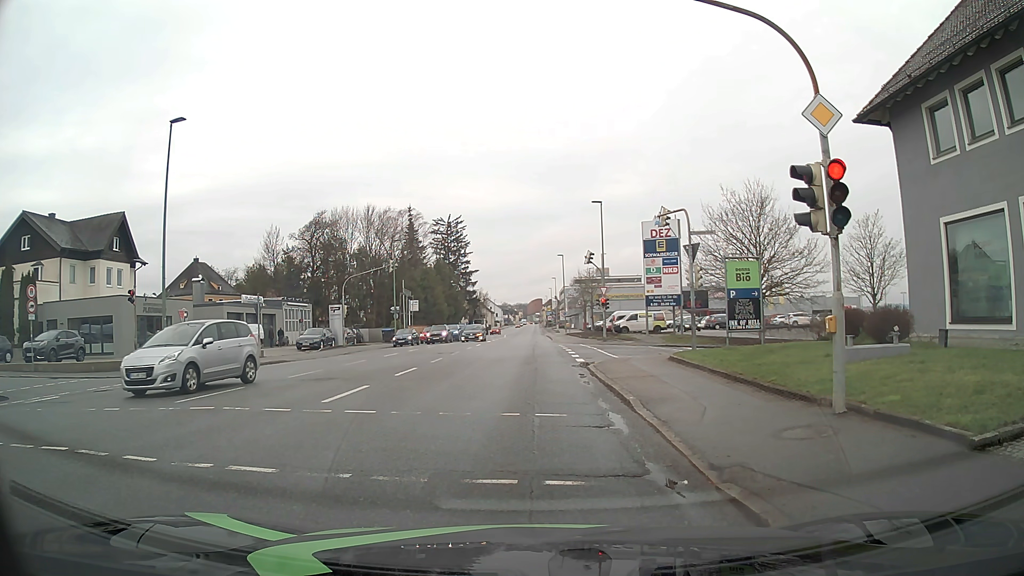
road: tertiary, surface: asphalt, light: Day
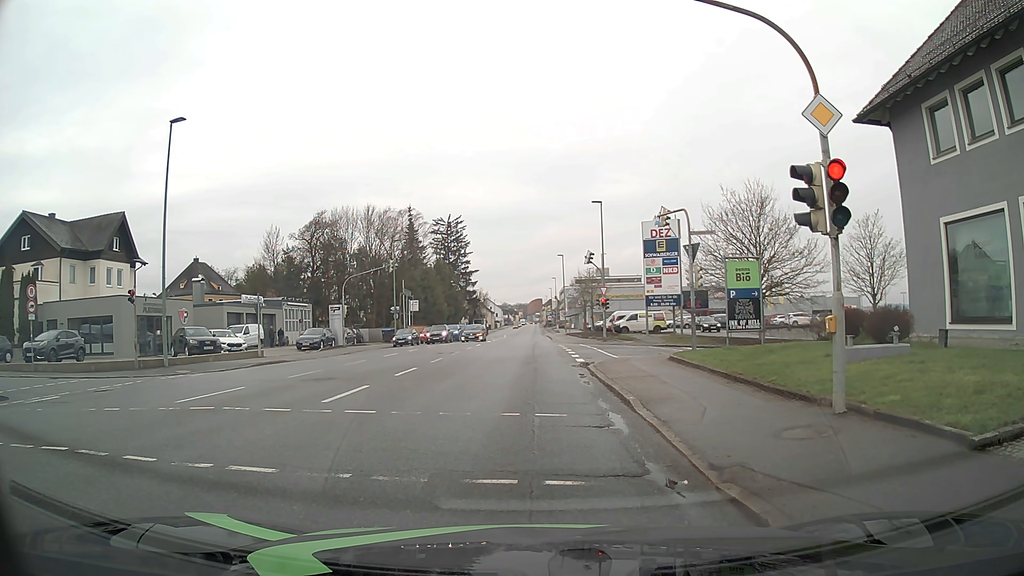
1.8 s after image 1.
(0.0, 0.0) m; 0°
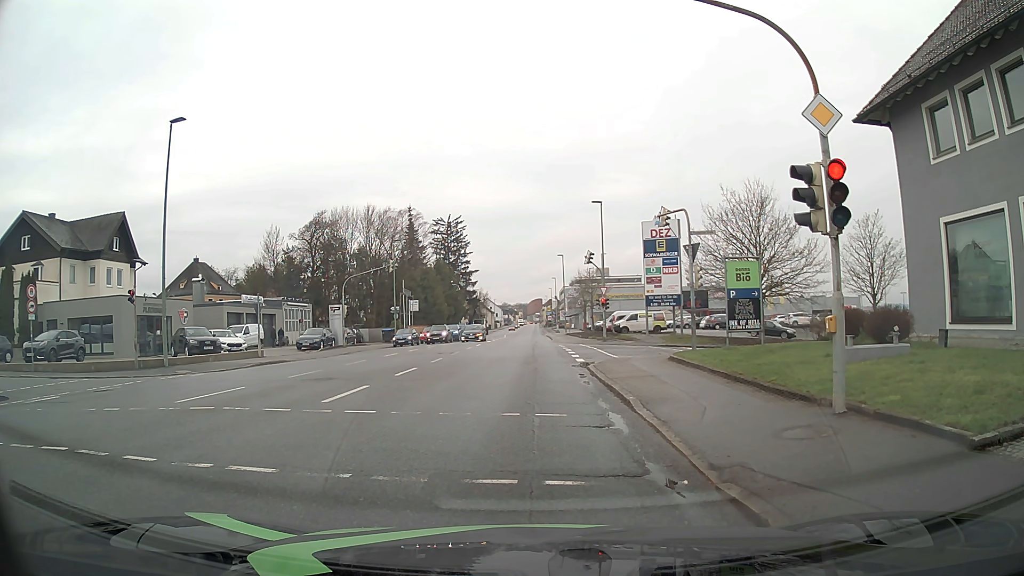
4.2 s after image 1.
(0.0, 0.0) m; 0°
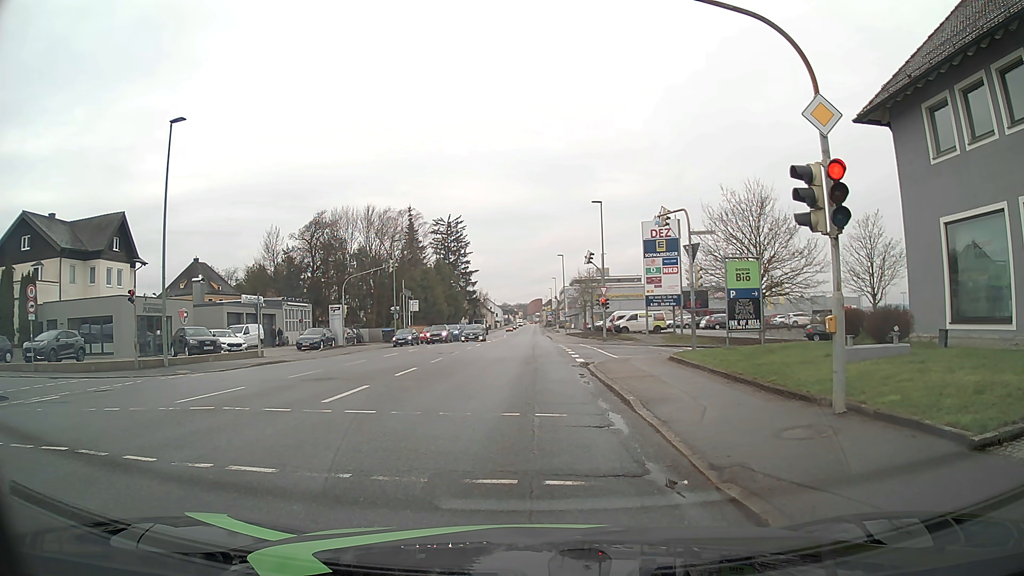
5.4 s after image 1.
(0.0, 0.0) m; 0°
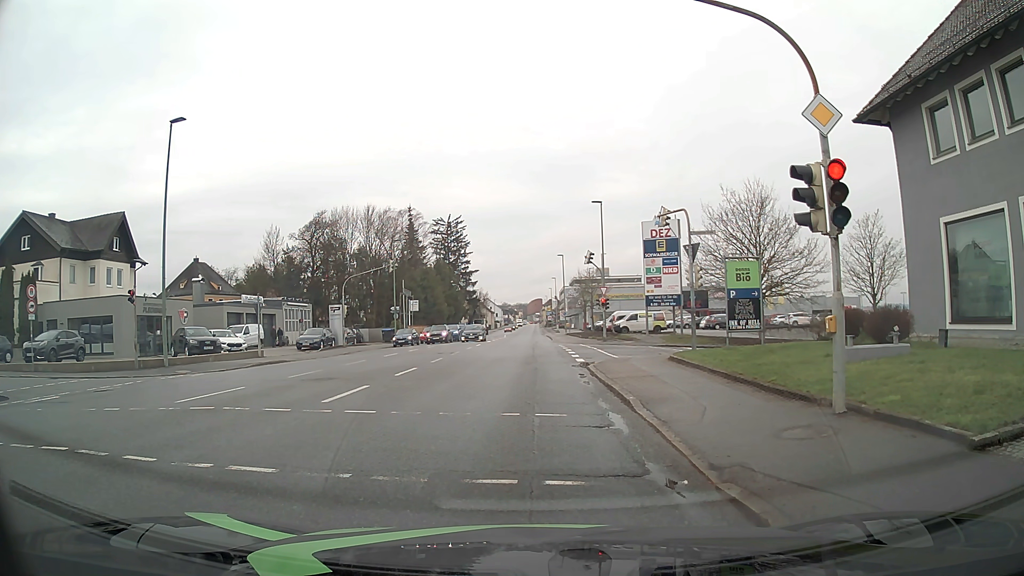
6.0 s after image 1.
(0.0, 0.0) m; 0°
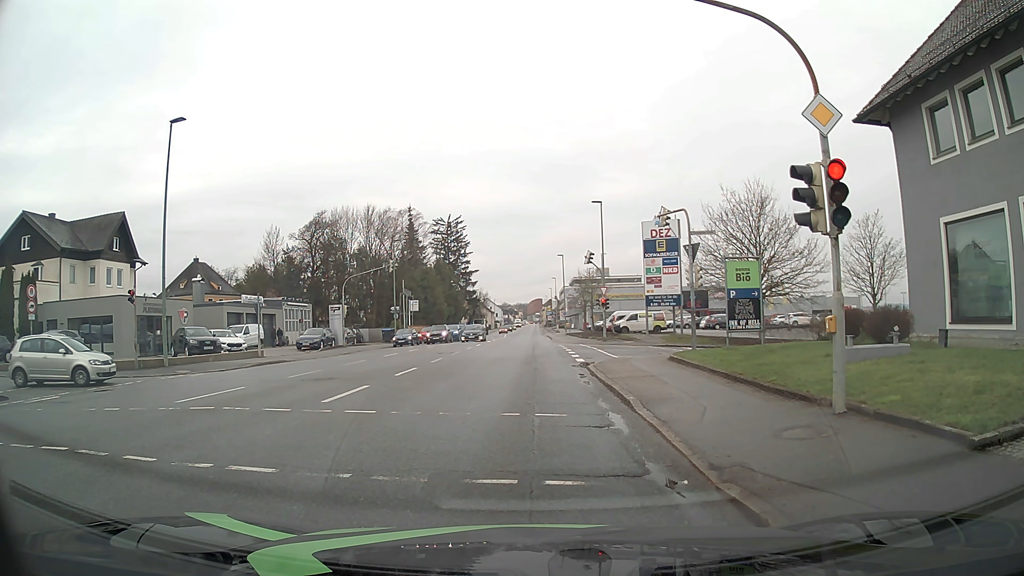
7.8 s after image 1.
(0.0, 0.0) m; 0°
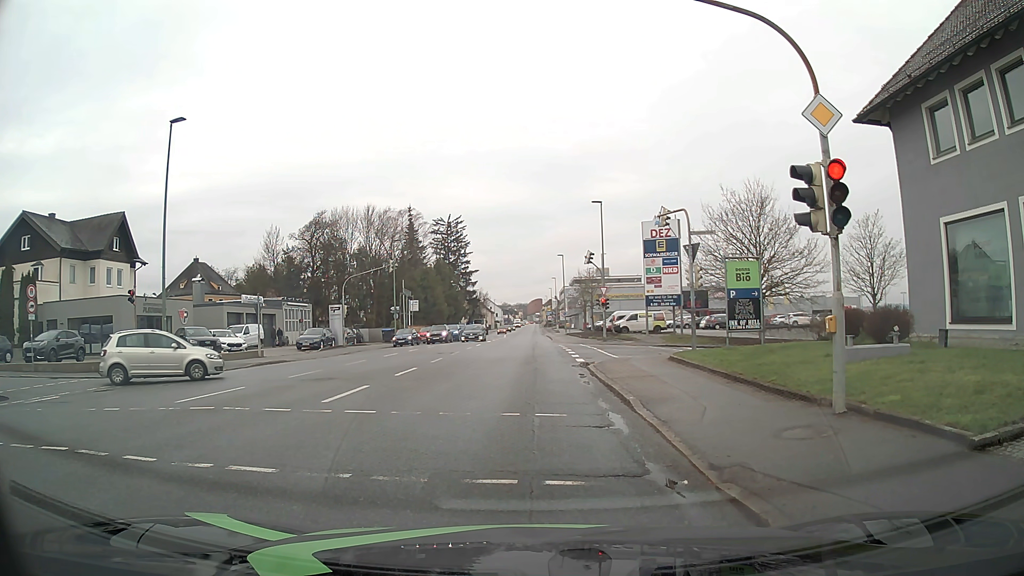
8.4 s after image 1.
(0.0, 0.0) m; 0°
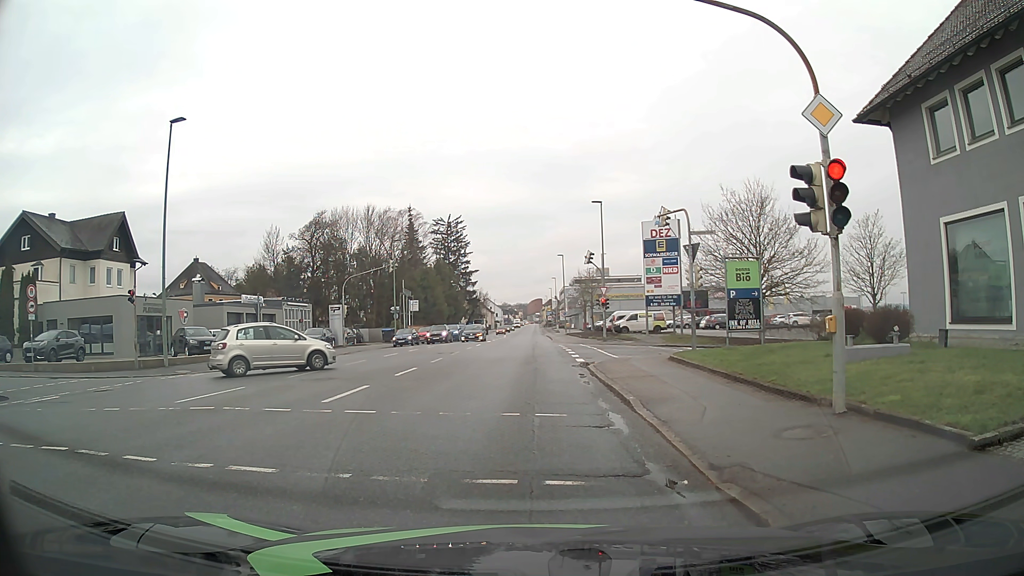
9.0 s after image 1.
(0.0, 0.0) m; 0°
